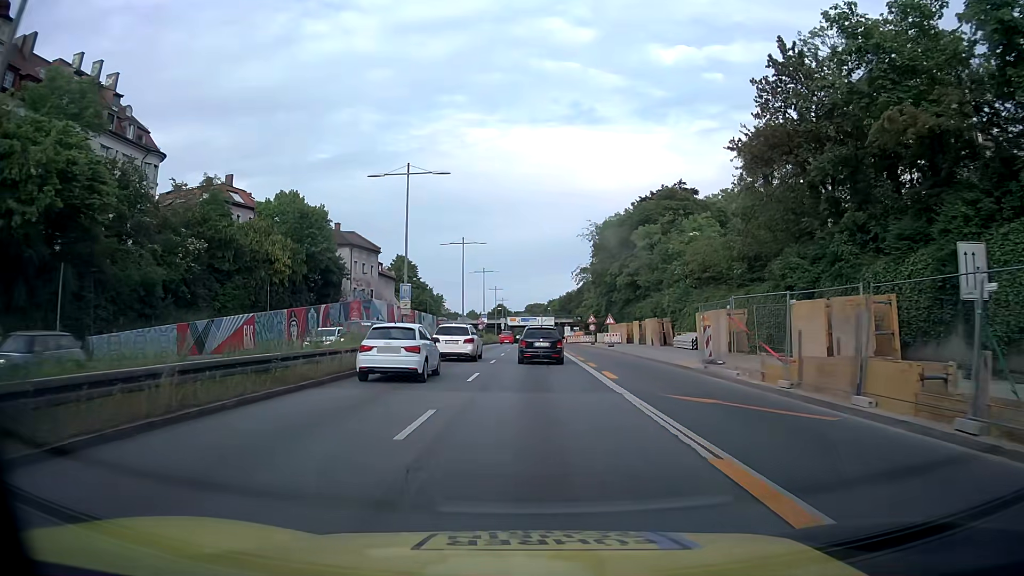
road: trunk_link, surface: asphalt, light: Day
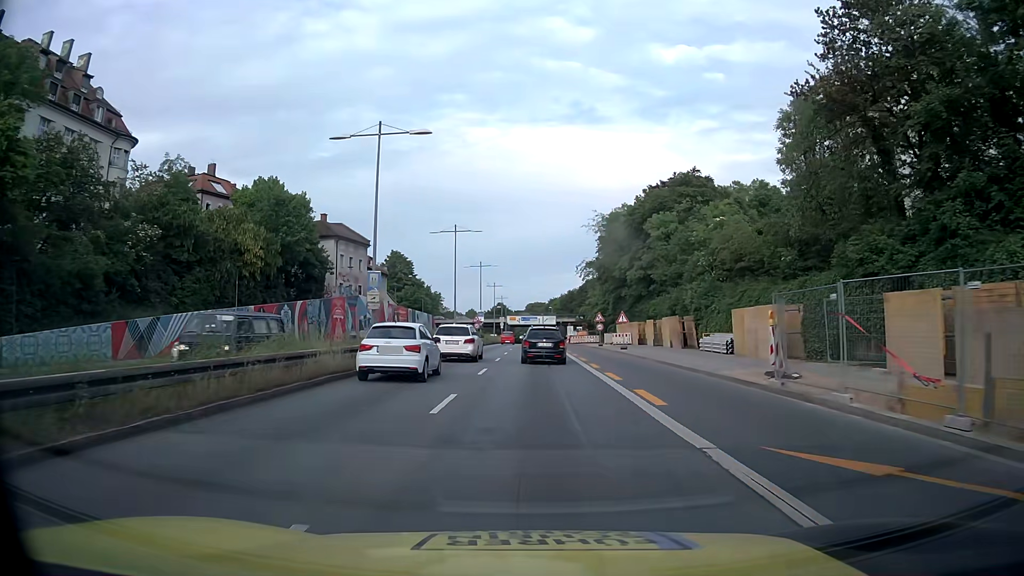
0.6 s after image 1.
(-0.1, +6.5) m; -1°
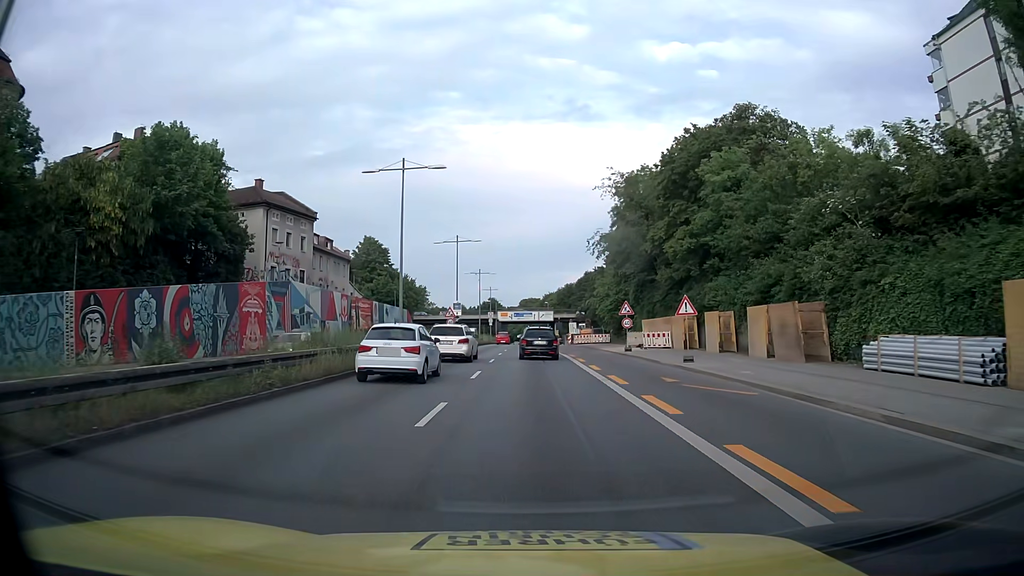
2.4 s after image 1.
(0.0, +19.4) m; 0°
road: trunk
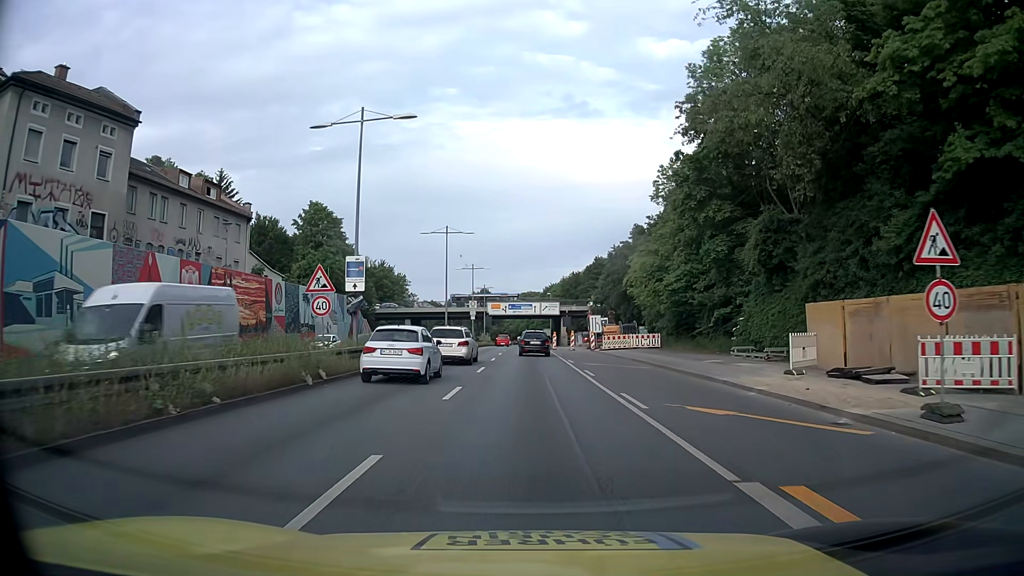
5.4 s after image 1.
(+0.1, +32.2) m; 0°
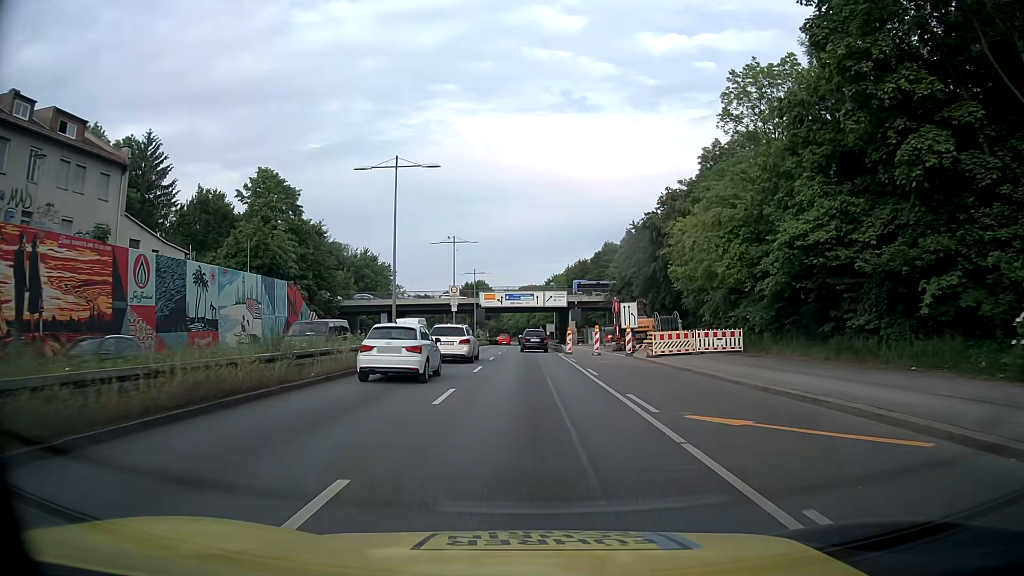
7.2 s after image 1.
(-0.1, +19.4) m; -1°
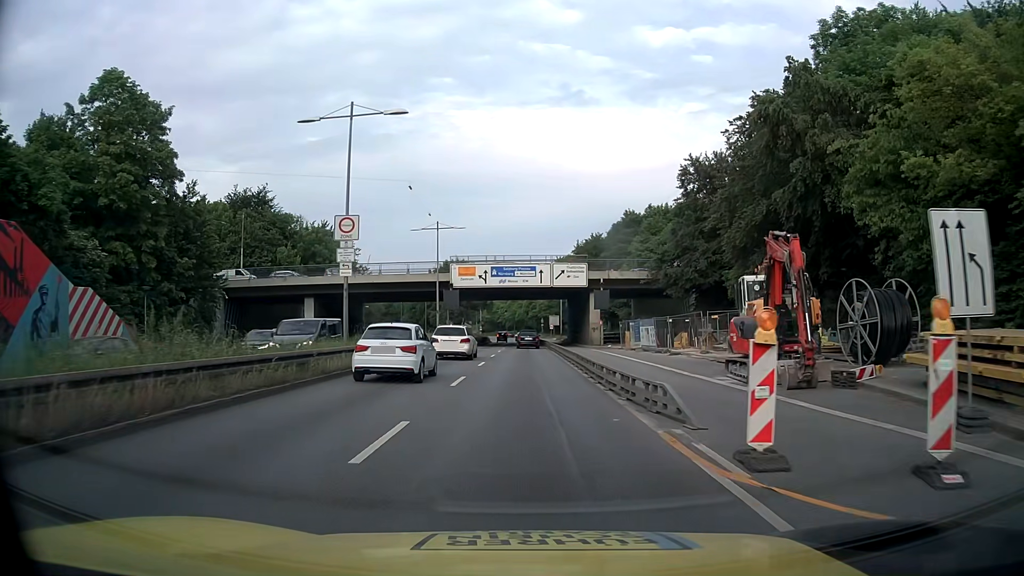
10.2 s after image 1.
(+0.3, +32.3) m; 0°
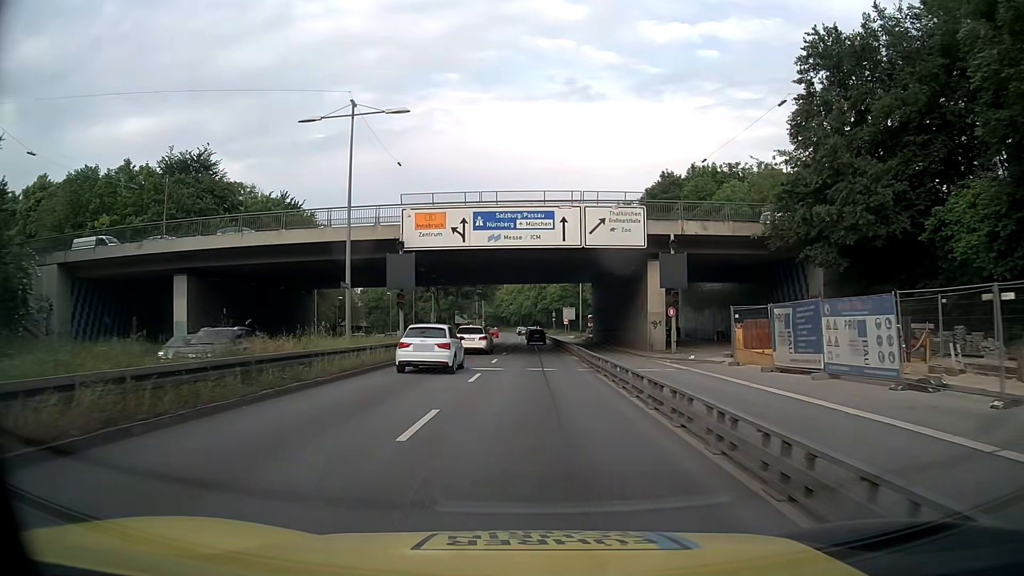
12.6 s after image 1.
(0.0, +25.8) m; 0°
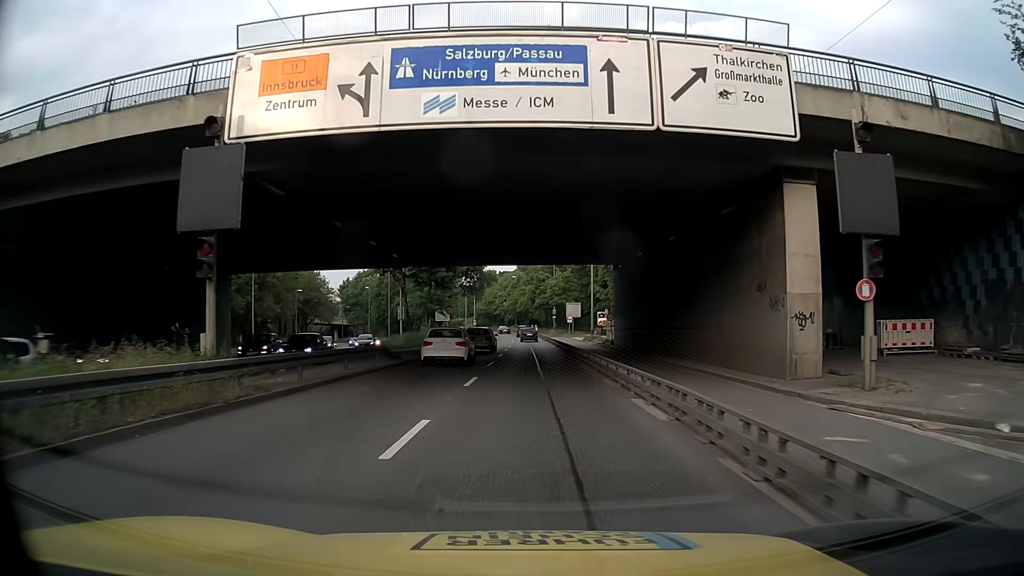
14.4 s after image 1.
(+0.1, +19.4) m; 0°
